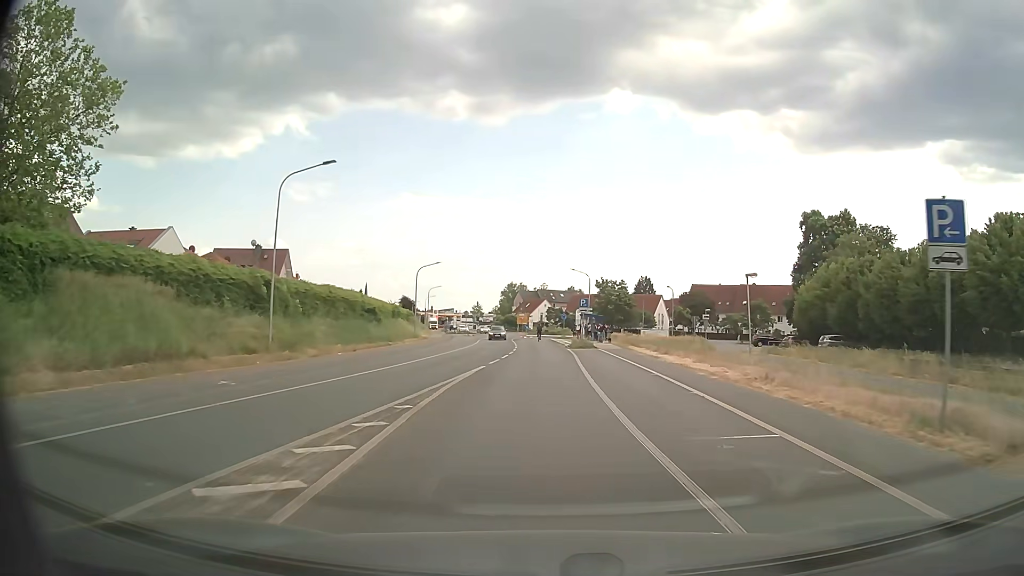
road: tertiary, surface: asphalt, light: Day
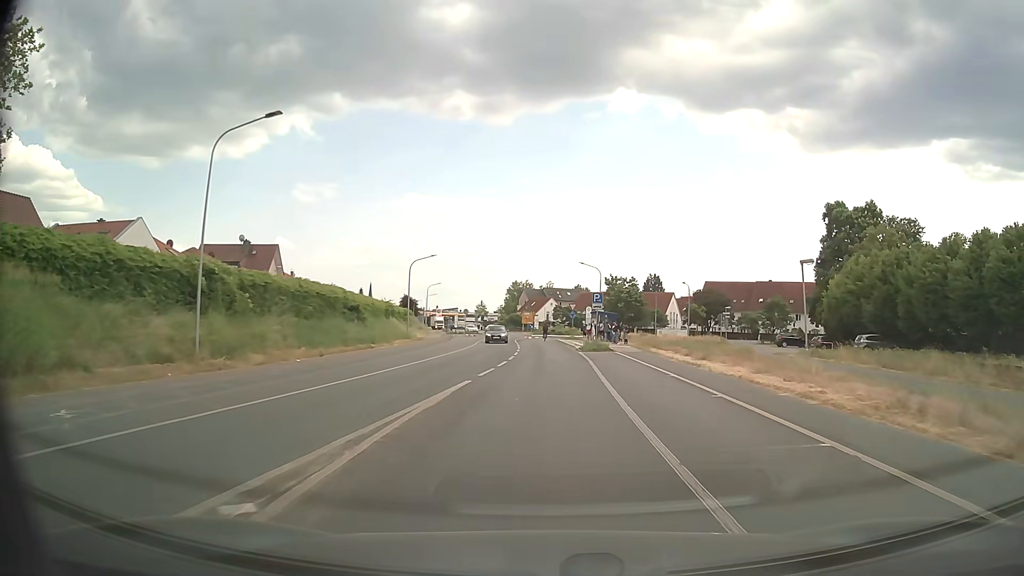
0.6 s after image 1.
(-0.1, +6.5) m; -1°
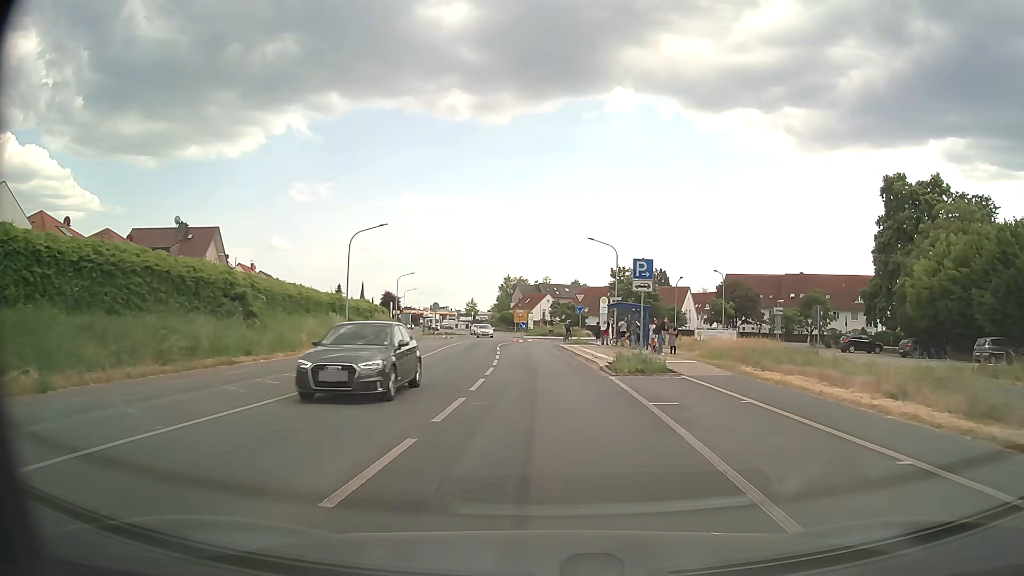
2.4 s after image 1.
(0.0, +18.3) m; 0°
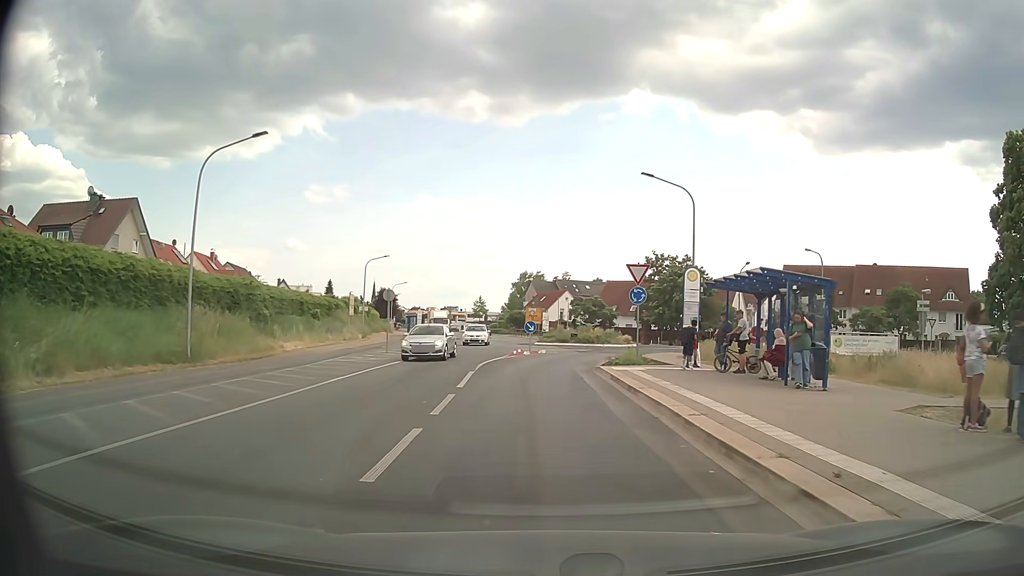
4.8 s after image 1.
(-0.2, +21.7) m; -1°
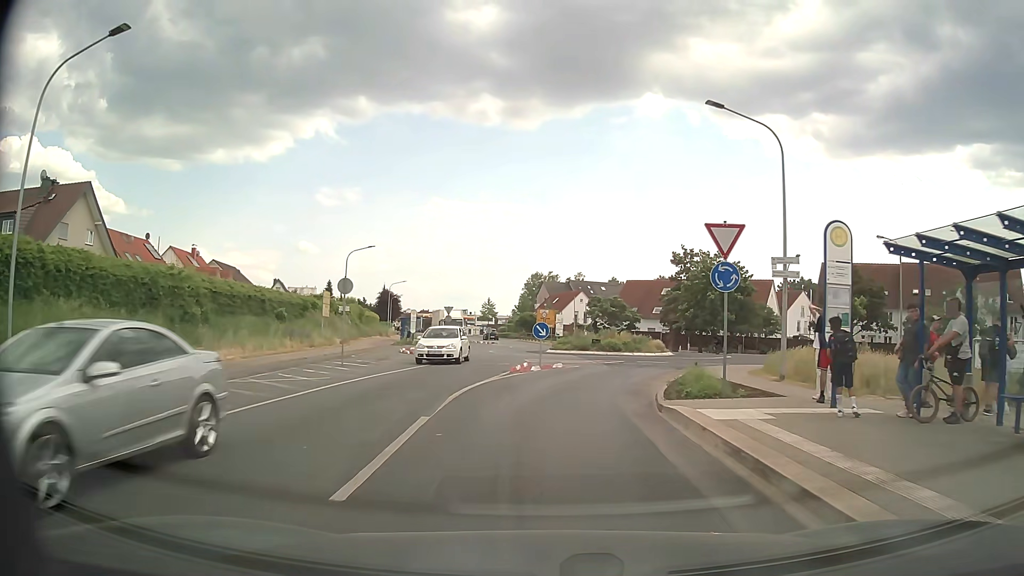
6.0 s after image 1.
(-0.1, +9.7) m; -1°
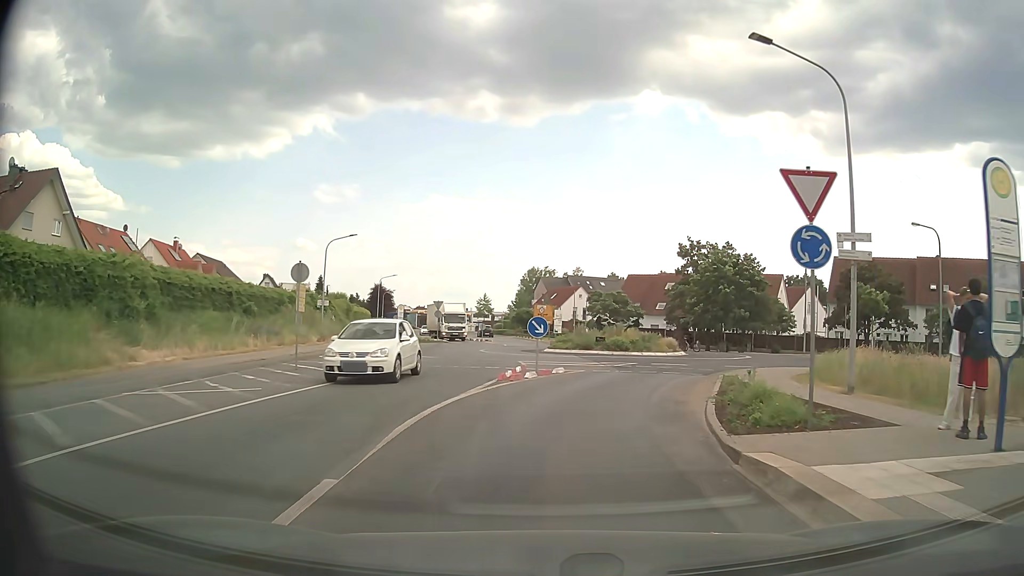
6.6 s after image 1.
(0.0, +4.6) m; +1°
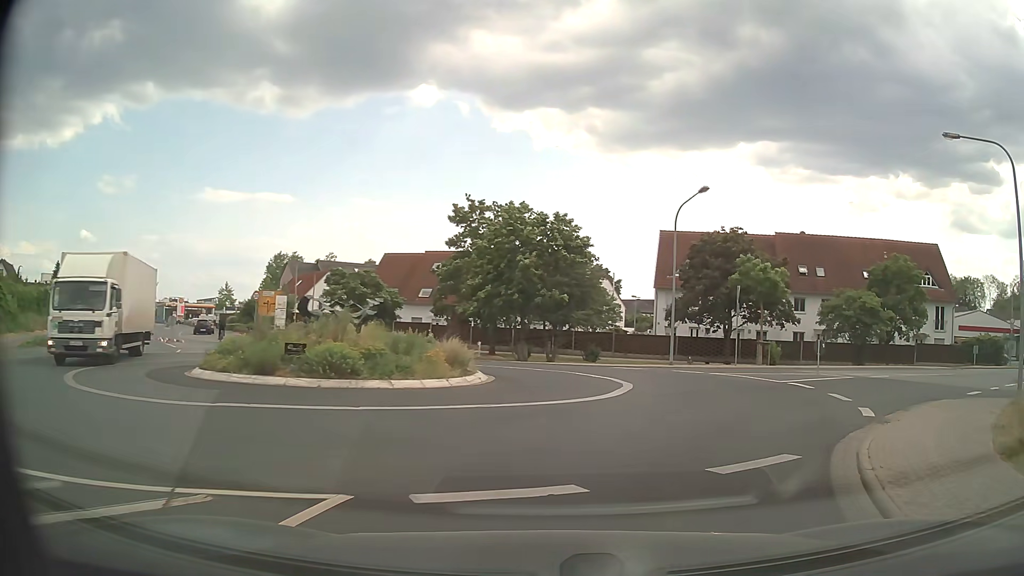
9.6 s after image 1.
(+2.5, +20.1) m; +21°
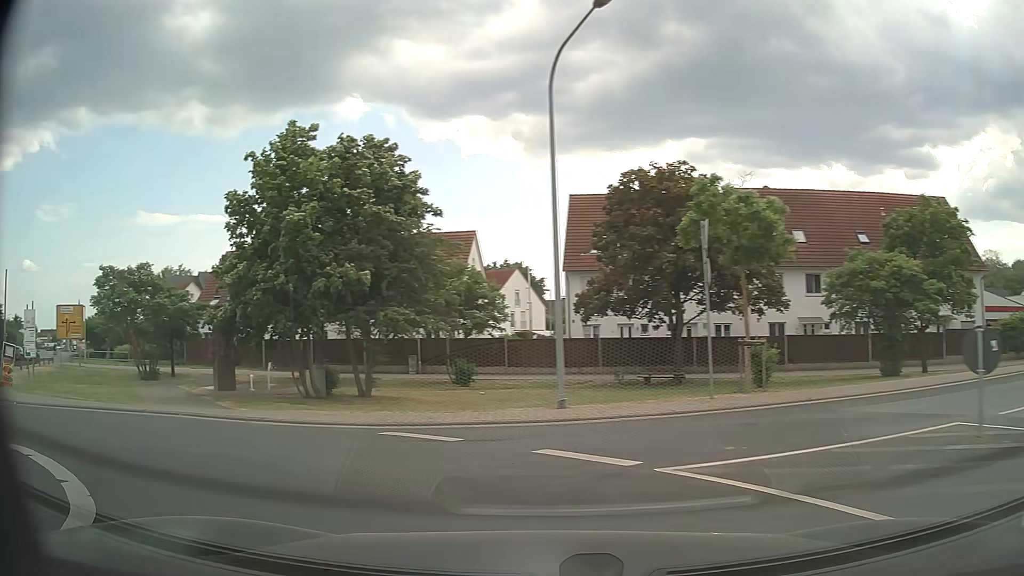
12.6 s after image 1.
(+3.8, +16.9) m; +4°
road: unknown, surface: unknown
